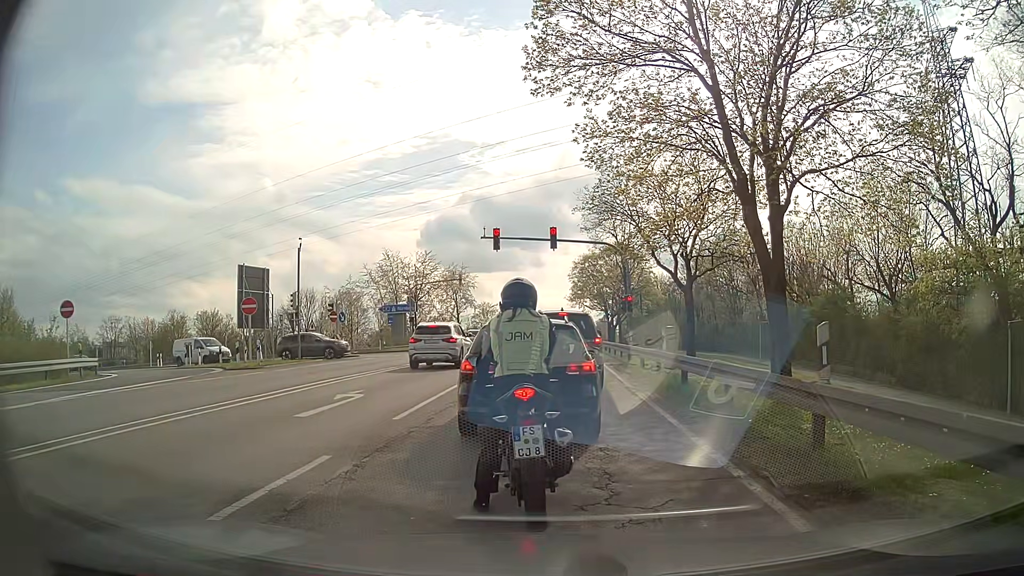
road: secondary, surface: asphalt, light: Day
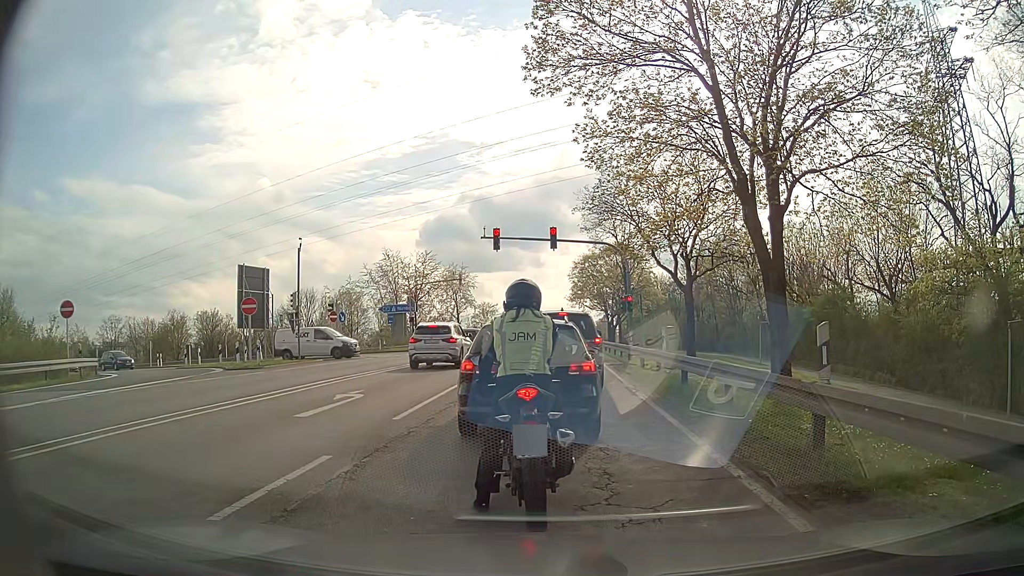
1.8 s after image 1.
(0.0, 0.0) m; 0°
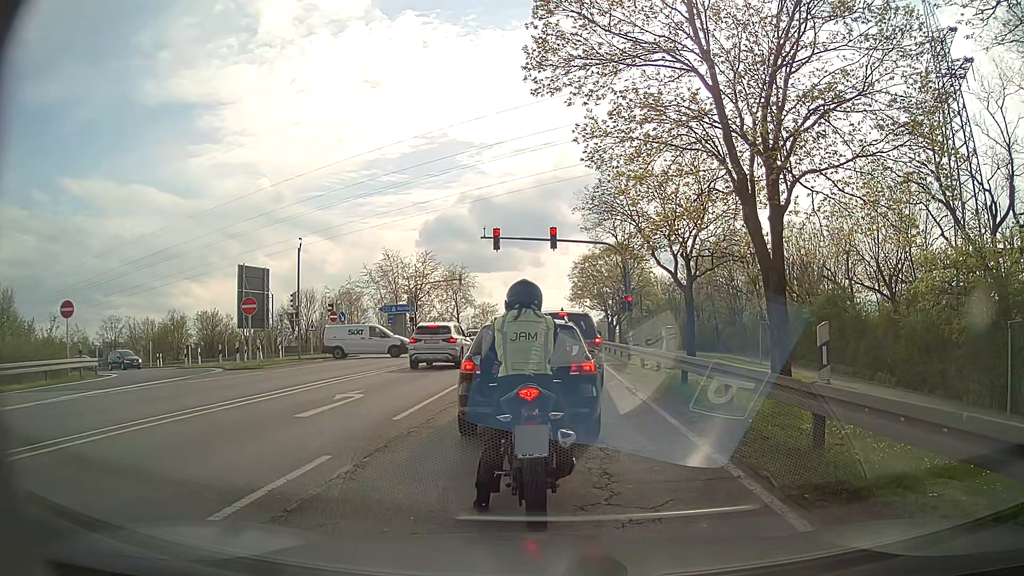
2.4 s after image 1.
(0.0, 0.0) m; 0°
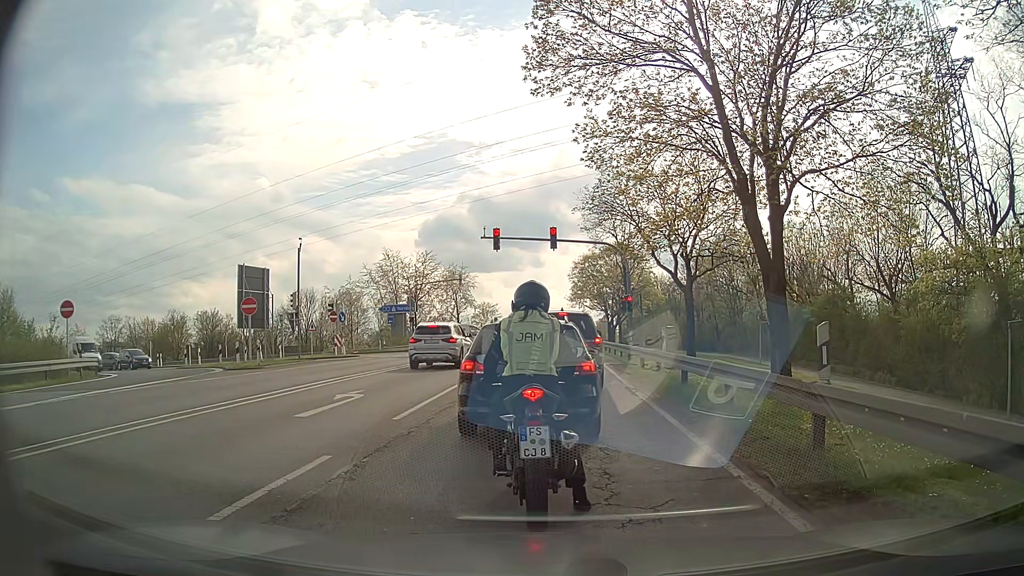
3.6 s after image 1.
(0.0, 0.0) m; 0°
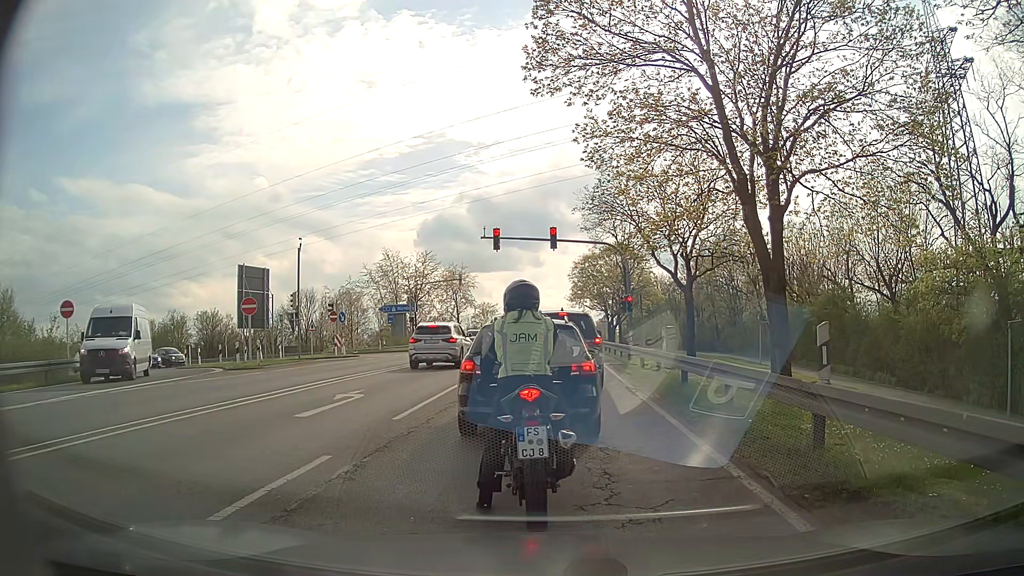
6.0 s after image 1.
(0.0, 0.0) m; 0°
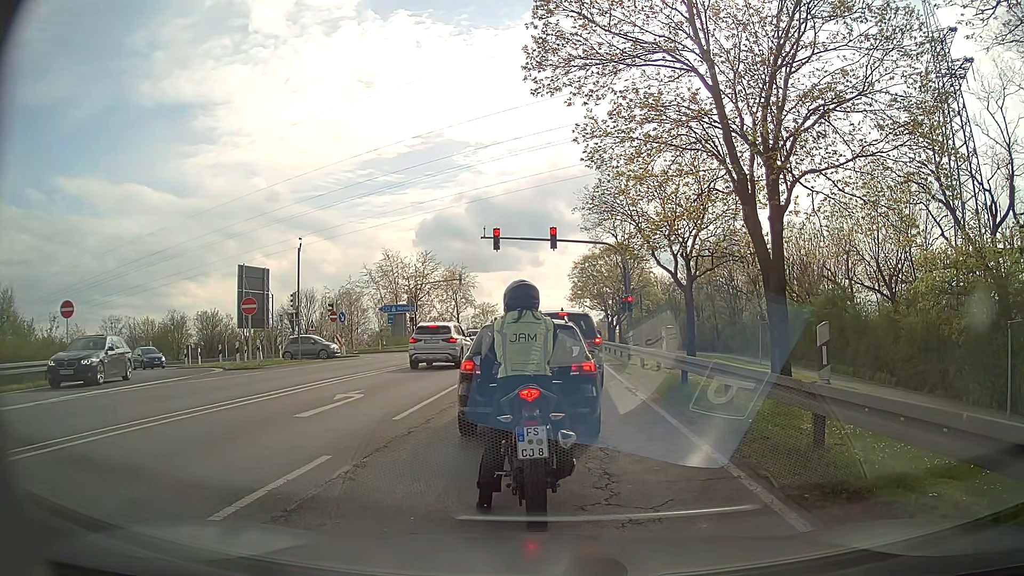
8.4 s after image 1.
(0.0, 0.0) m; 0°
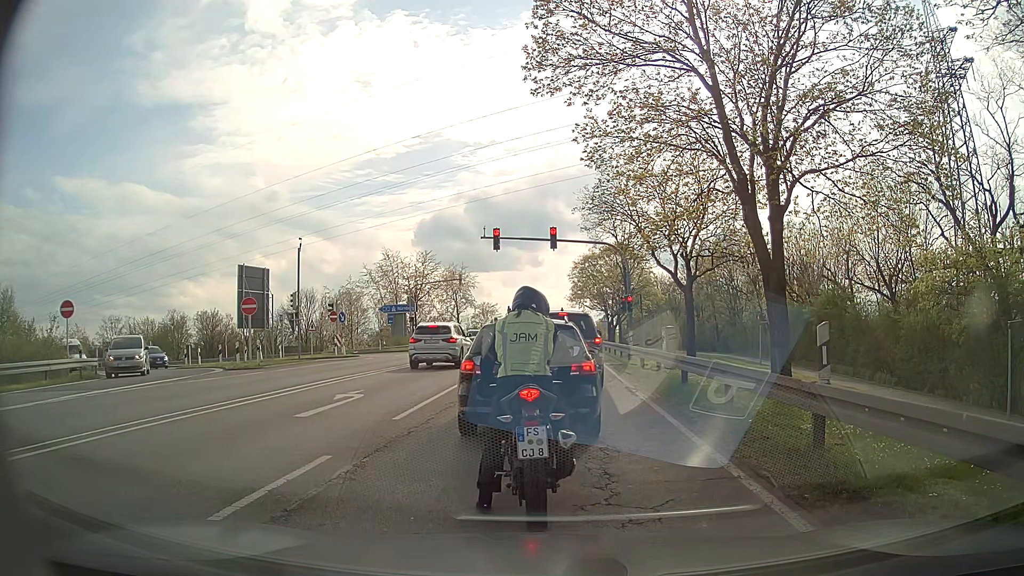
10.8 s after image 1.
(0.0, 0.0) m; 0°
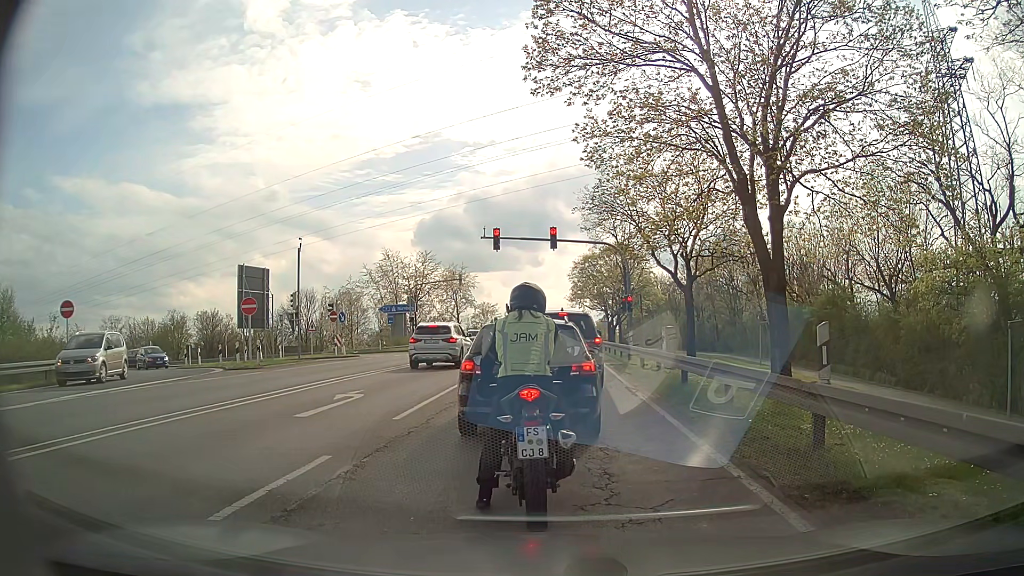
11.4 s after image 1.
(0.0, 0.0) m; 0°
(0, +10) (0, +20) (-1, +30) (-1, +40) (-1, +50) (-1, +60) (0, +70) (0, +80) (0, +90) (+1, +100) m
